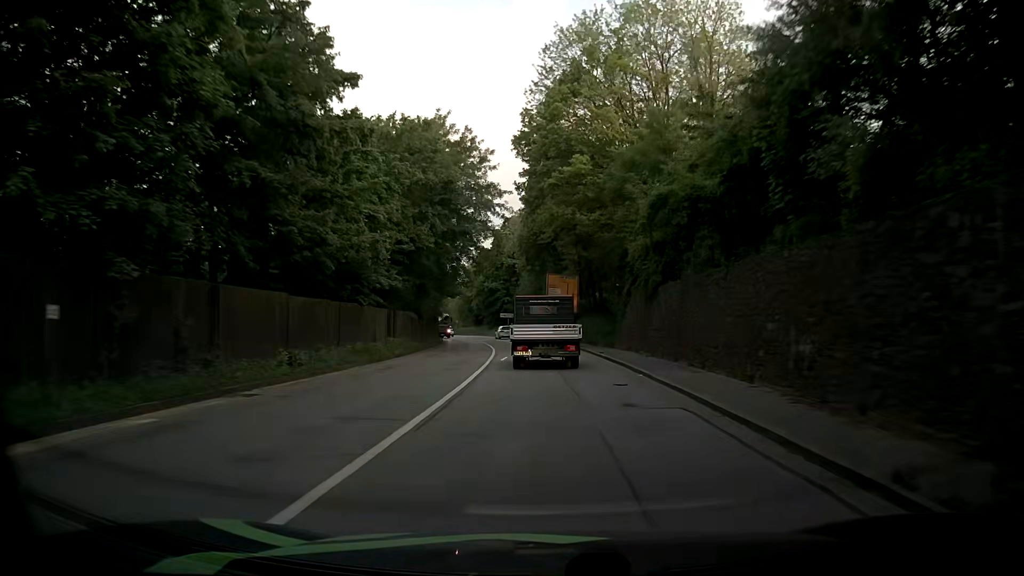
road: primary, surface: asphalt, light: Day
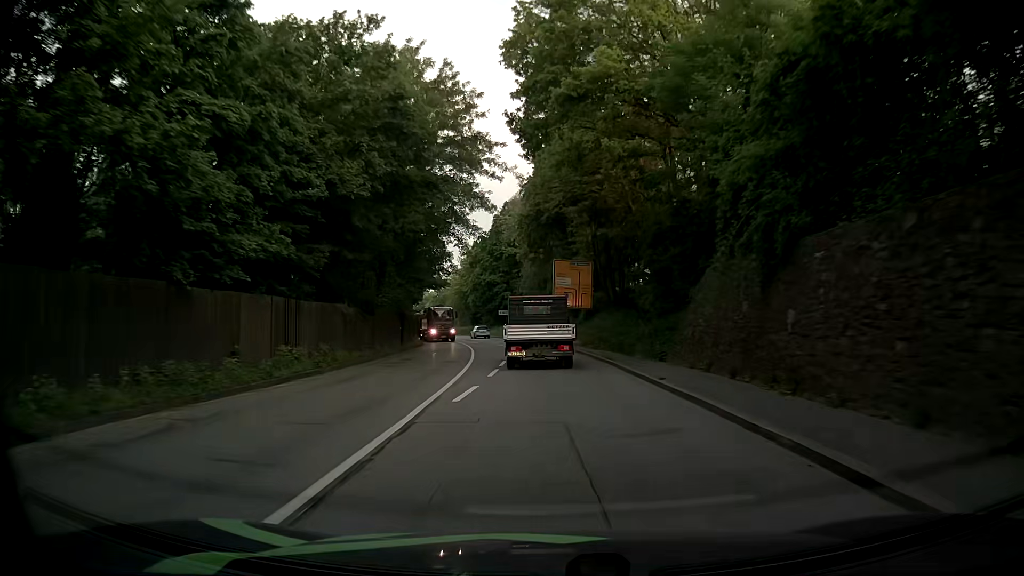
(+0.1, +14.3) m; -1°
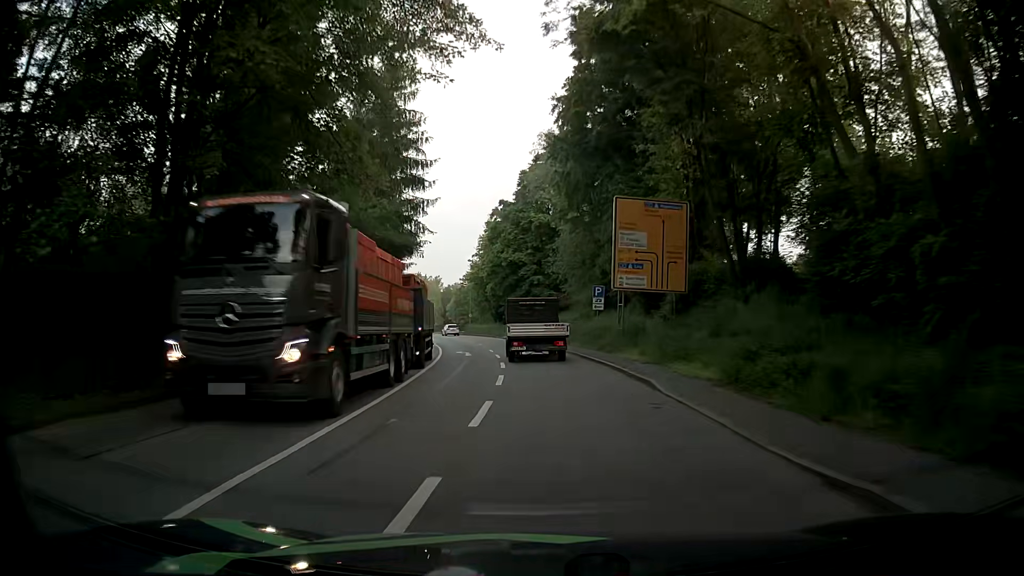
(-0.2, +27.0) m; -3°
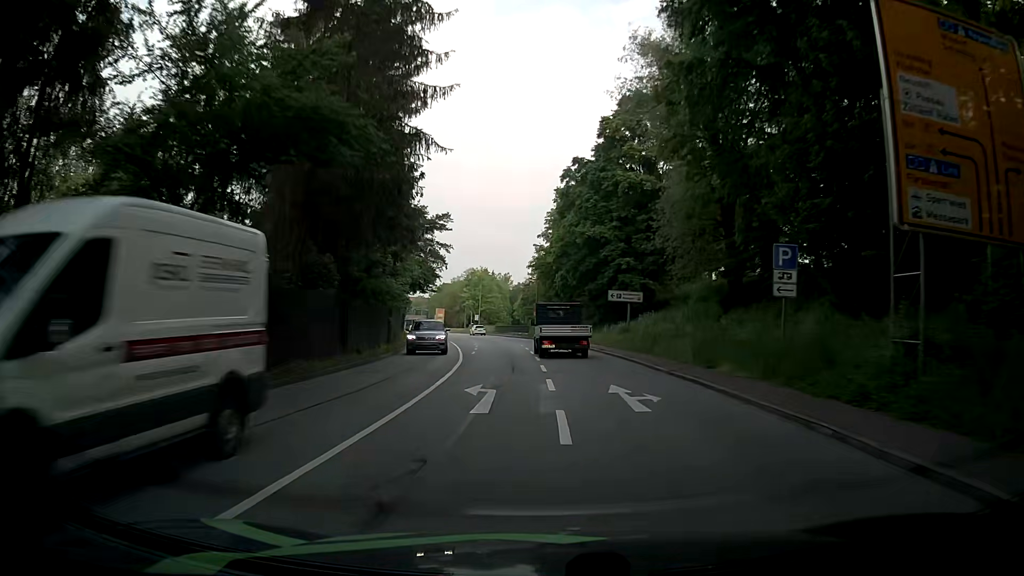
(-0.9, +19.4) m; -5°
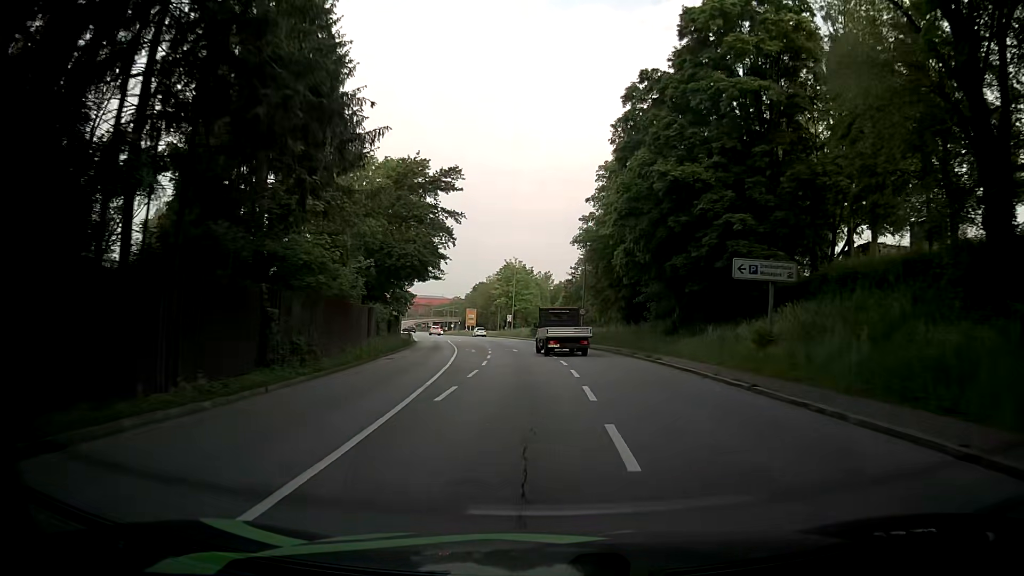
(-0.7, +19.6) m; -3°
(0, +10) (-1, +20) (-1, +30) (-2, +40) (-3, +50) (-5, +60) (-6, +70) (-8, +79) (-10, +89) (-12, +99) m
